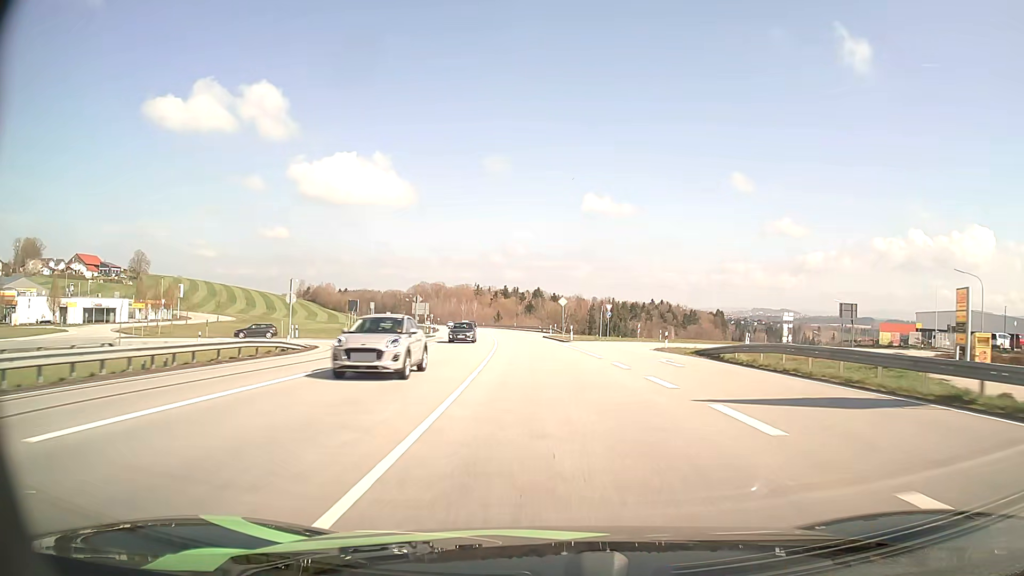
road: primary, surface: asphalt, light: Day
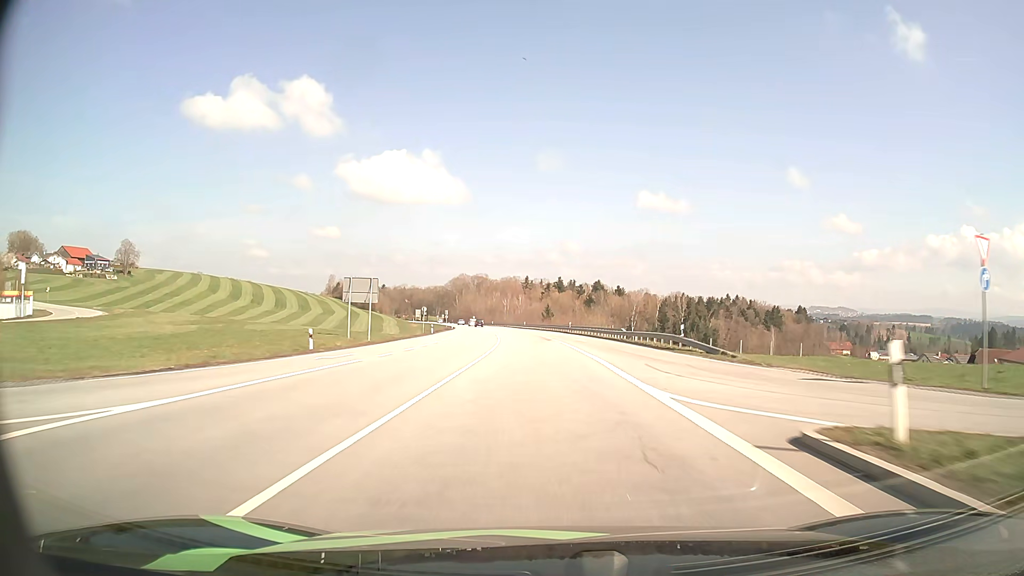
(-2.6, +60.6) m; -5°
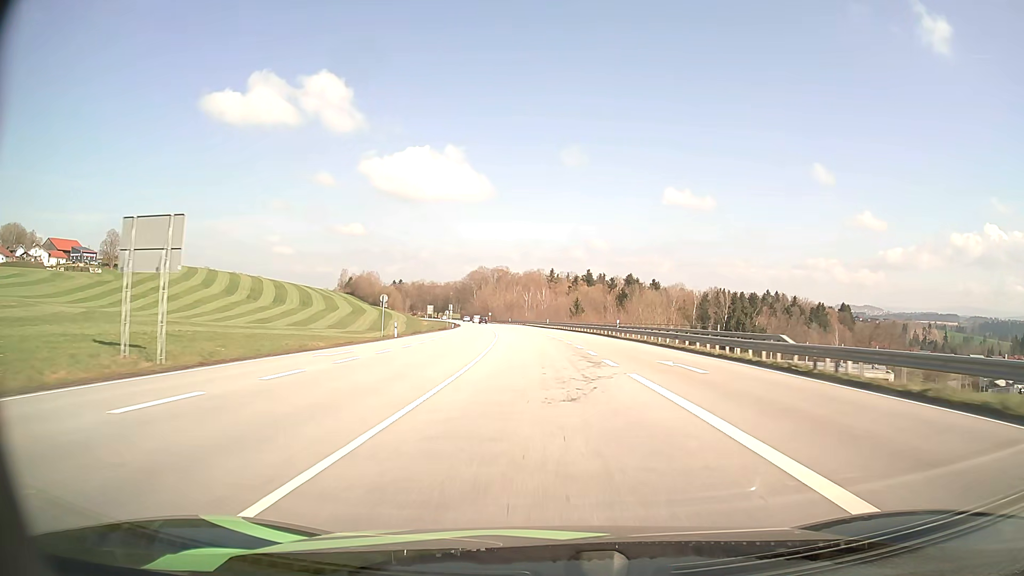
(-0.7, +30.9) m; -2°
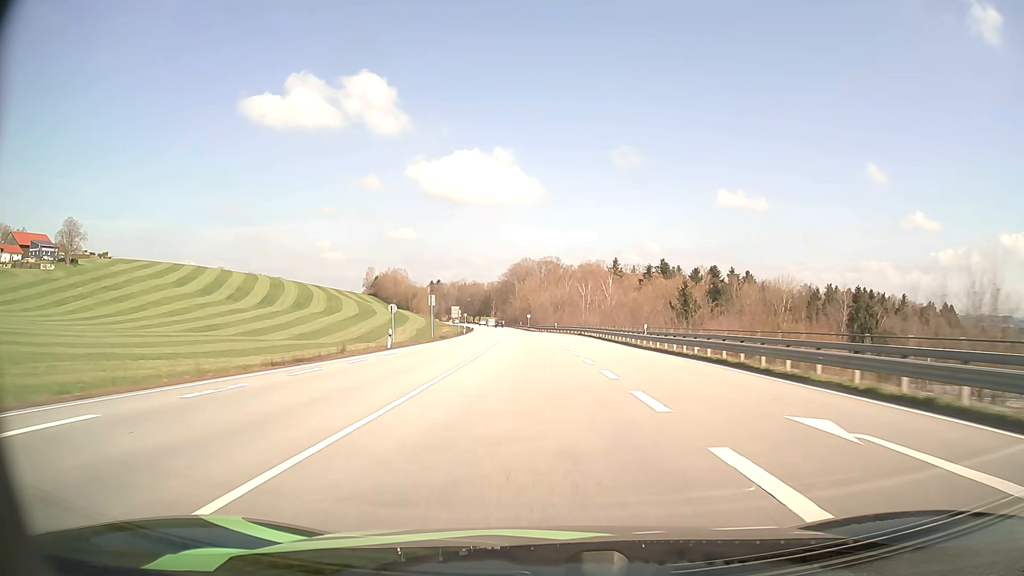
(-2.4, +63.9) m; -5°
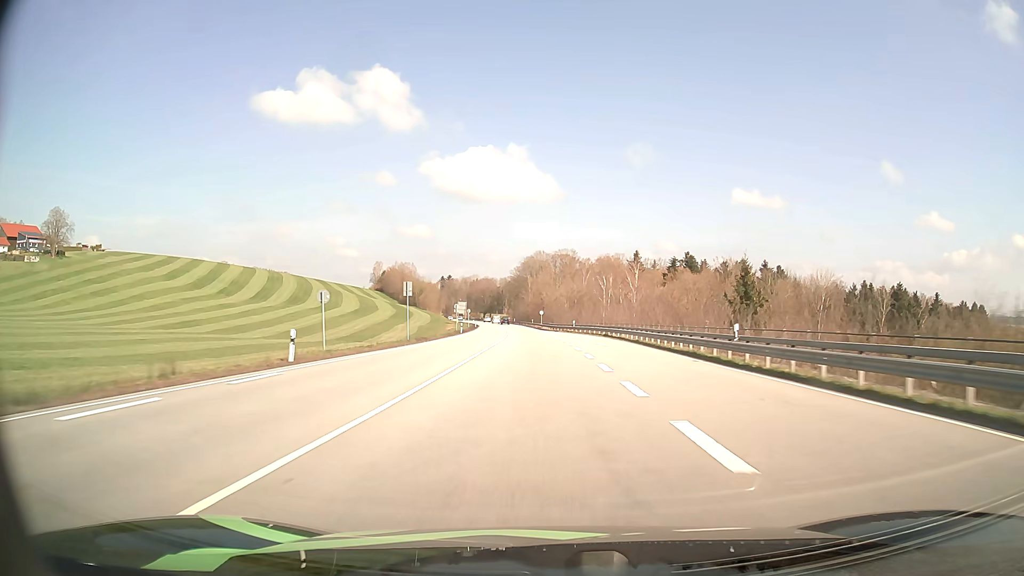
(-0.2, +16.3) m; -1°
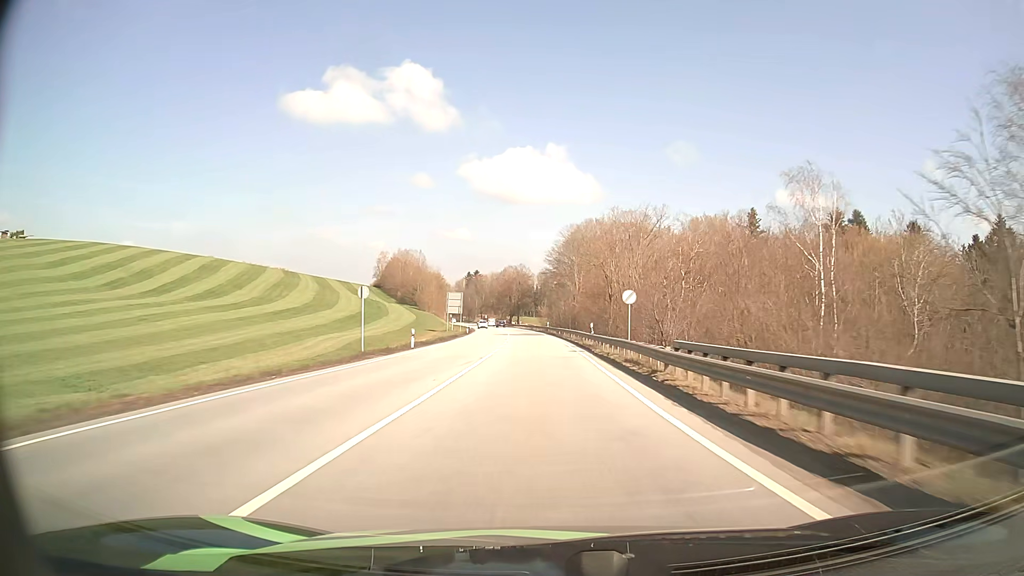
(-2.9, +80.8) m; -4°
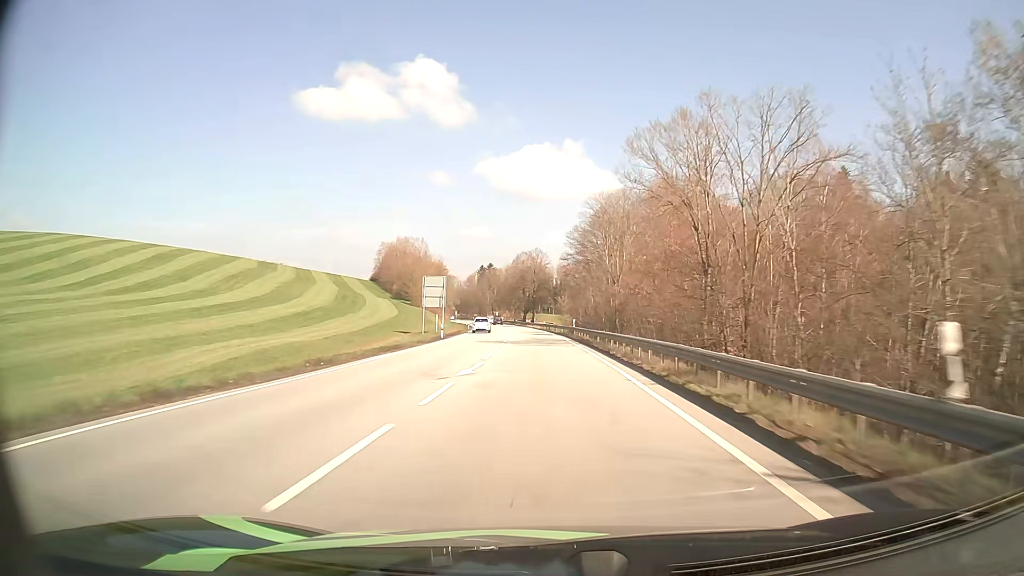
(-0.5, +32.8) m; -1°
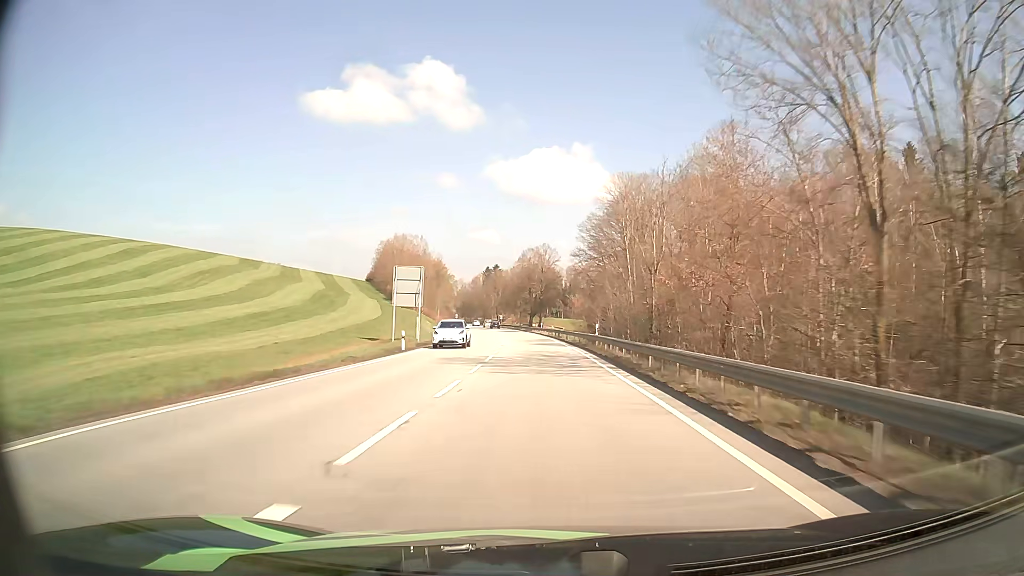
(-0.2, +16.5) m; -1°
(0, +10) (0, +20) (0, +30) (-1, +40) (-1, +50) (-1, +60) (-2, +70) (-3, +80) (-4, +90) (-5, +100) m
